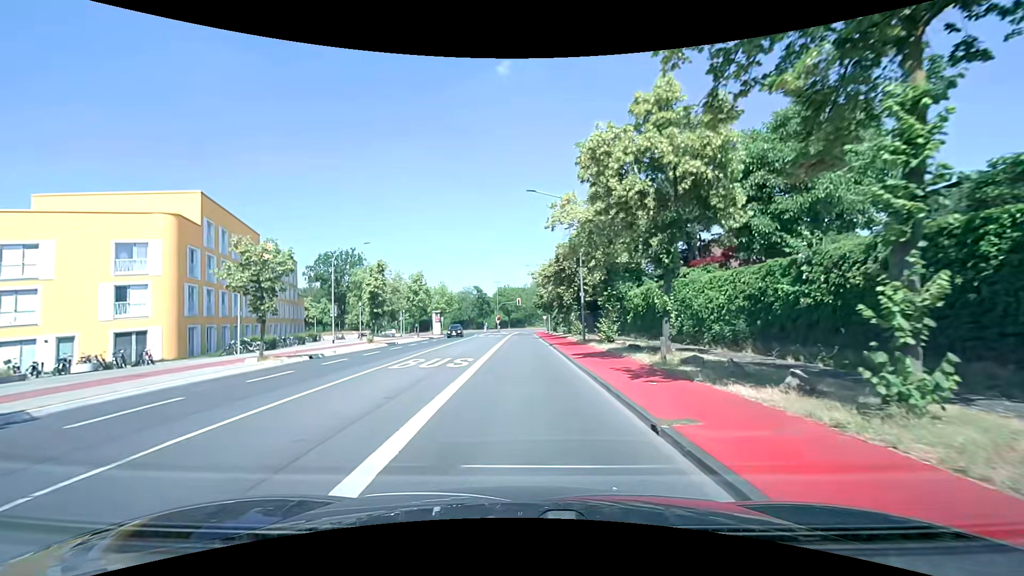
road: tertiary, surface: asphalt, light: Day
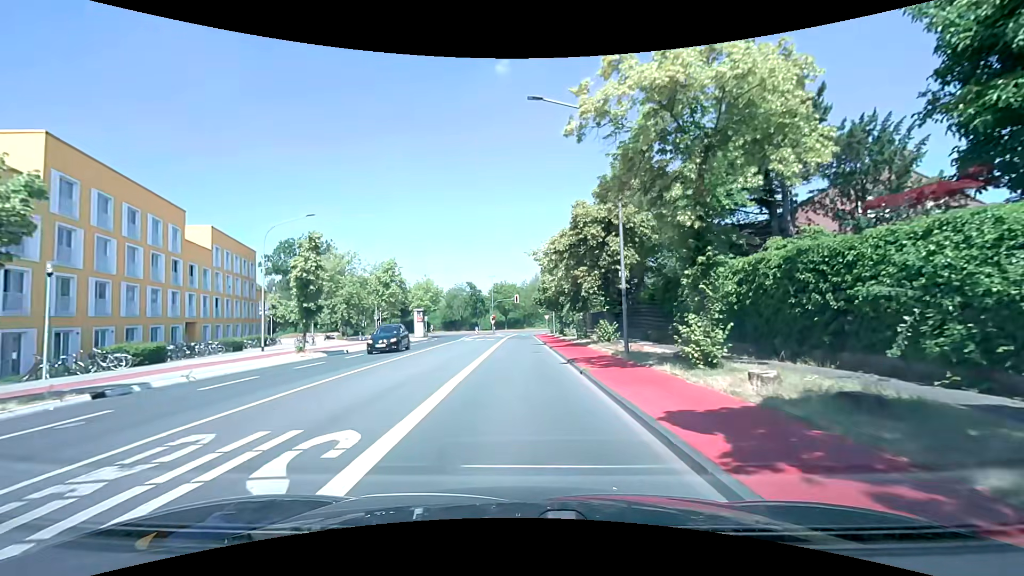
(-0.1, +13.3) m; 0°
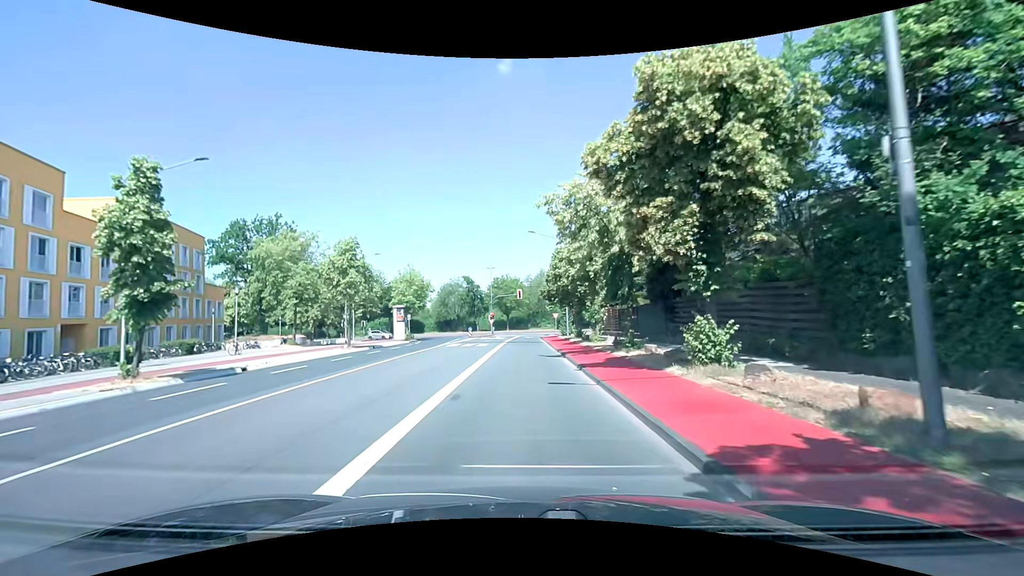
(-0.1, +13.3) m; -1°
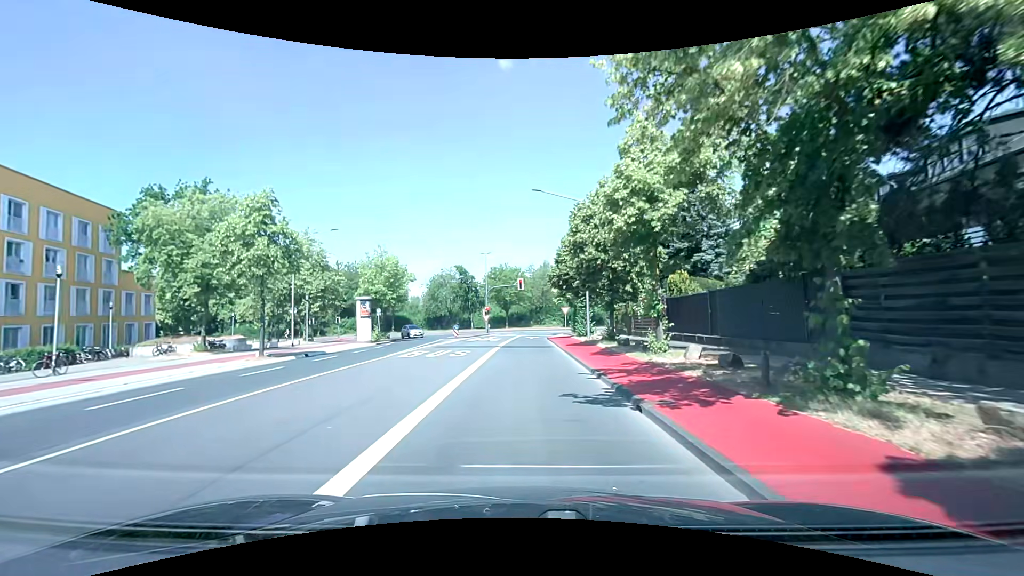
(0.0, +13.3) m; -1°
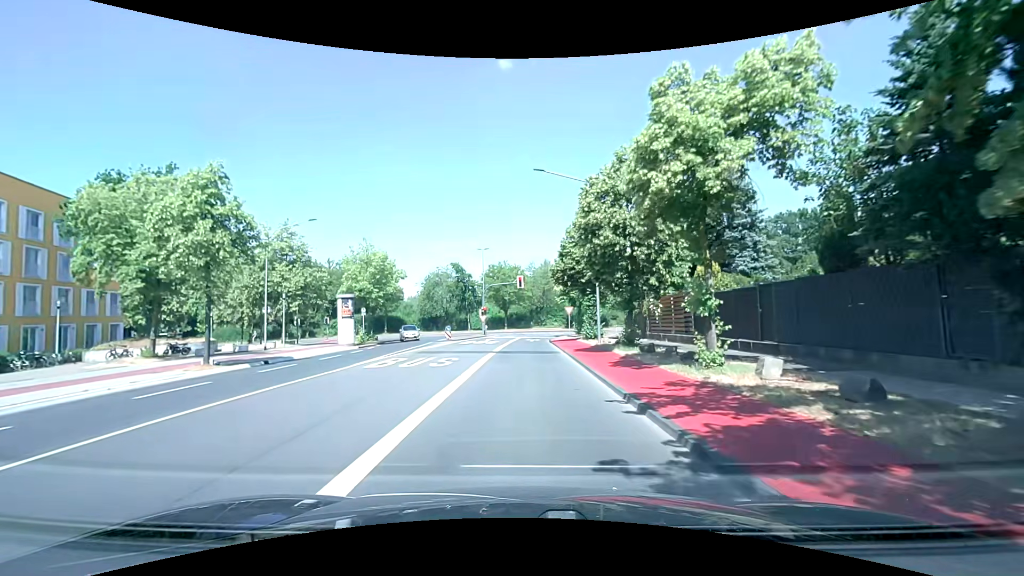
(+0.1, +4.5) m; +1°
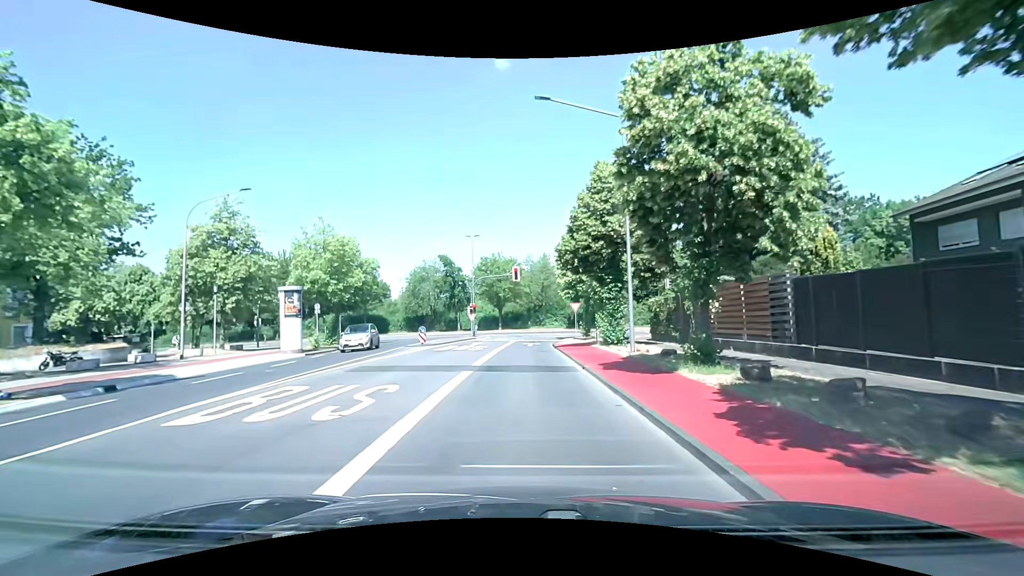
(-0.1, +8.9) m; +1°
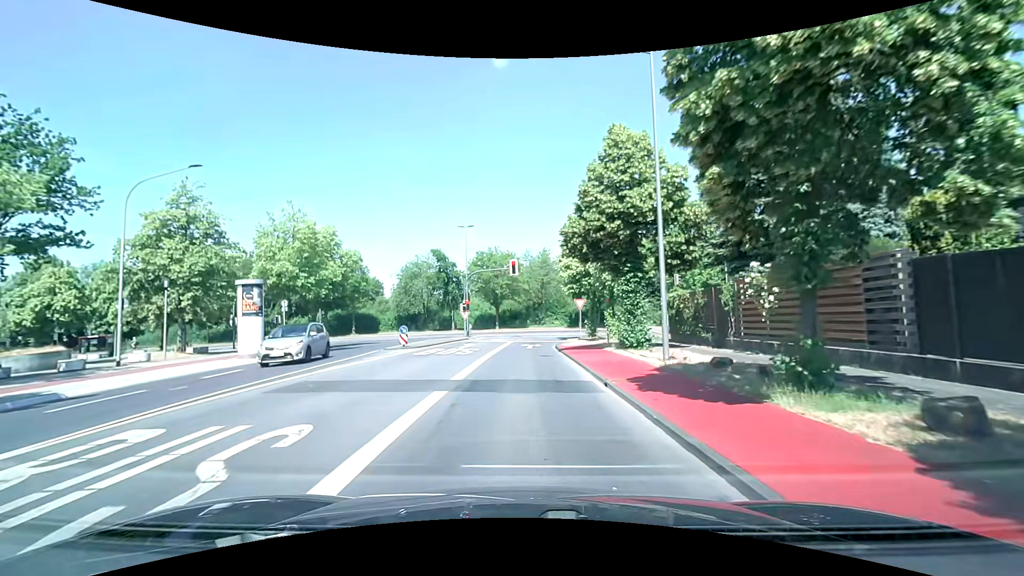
(0.0, +4.4) m; -1°
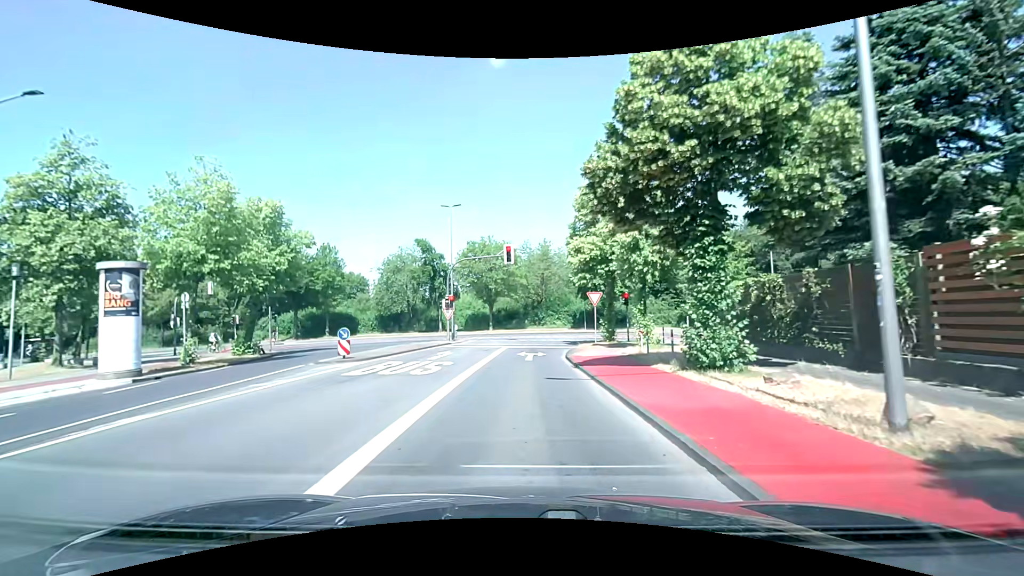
(+0.1, +8.3) m; 0°
(0, +10) (0, +20) (+1, +30) (+1, +40) (-2, +49) (-10, +55) (-20, +56) (-30, +57) (-40, +58) (-50, +59) m
